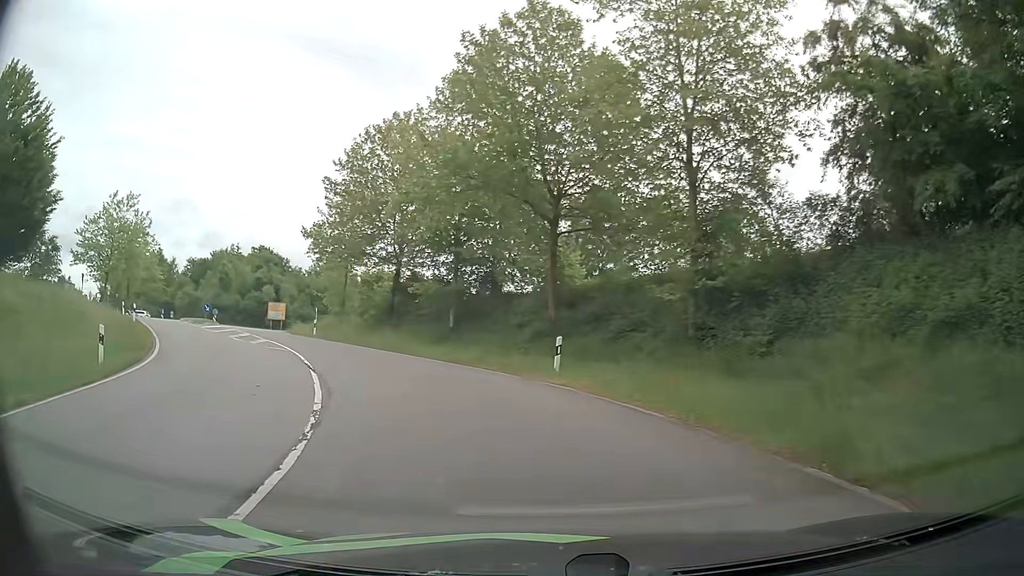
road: primary_link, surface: asphalt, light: Day
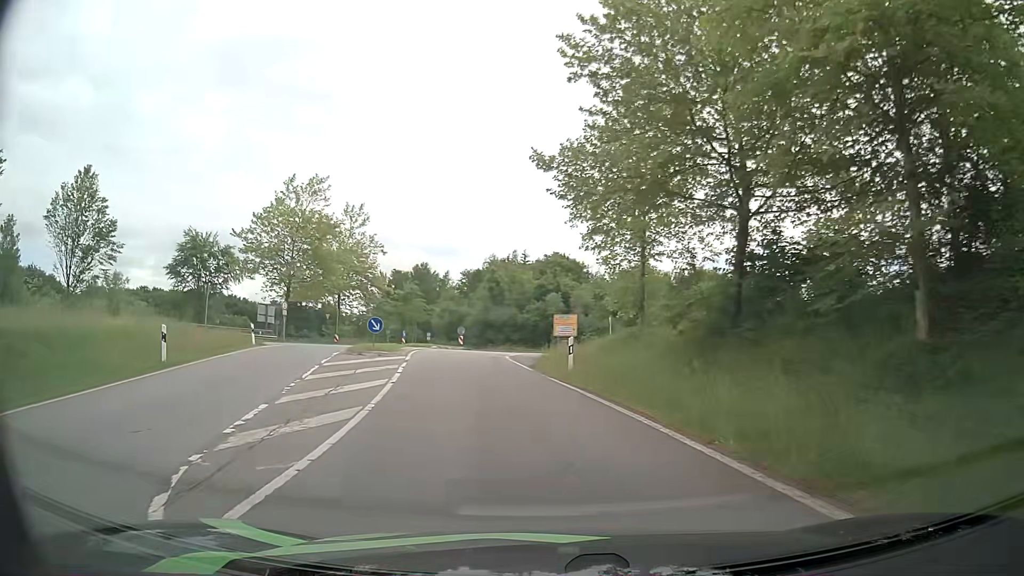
(-4.5, +21.7) m; -25°
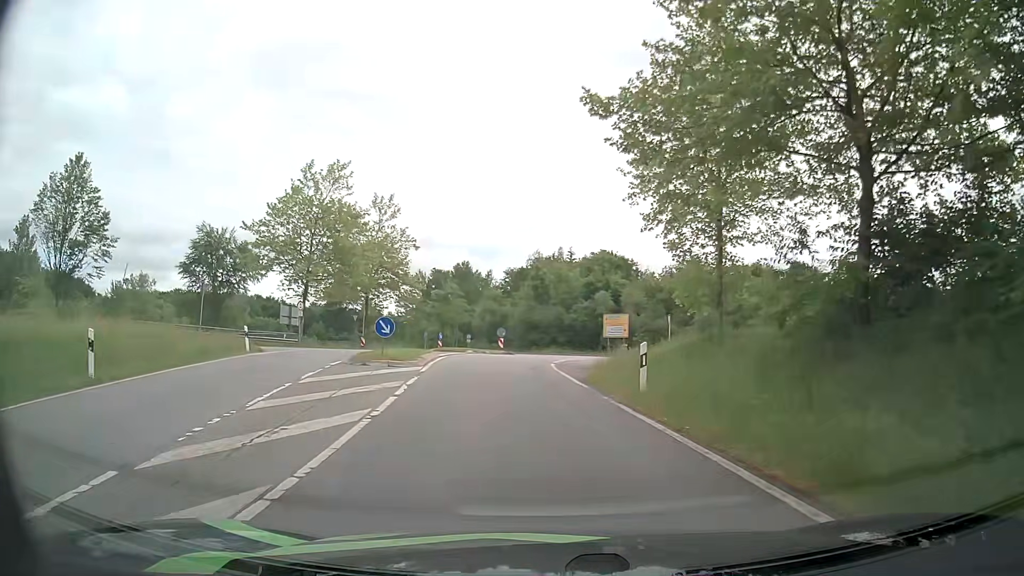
(-0.3, +5.4) m; -4°
(0, +10) (-1, +20) (-1, +30) (+2, +39) (+9, +46) (+19, +47) (+27, +41) (+36, +36) (+44, +30) (+52, +24) m
